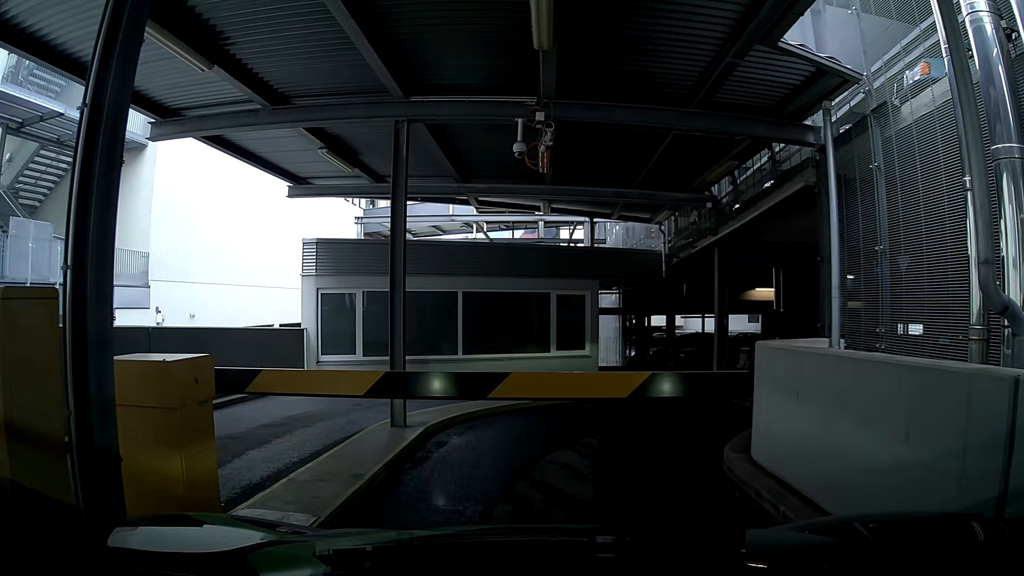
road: service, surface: asphalt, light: Day
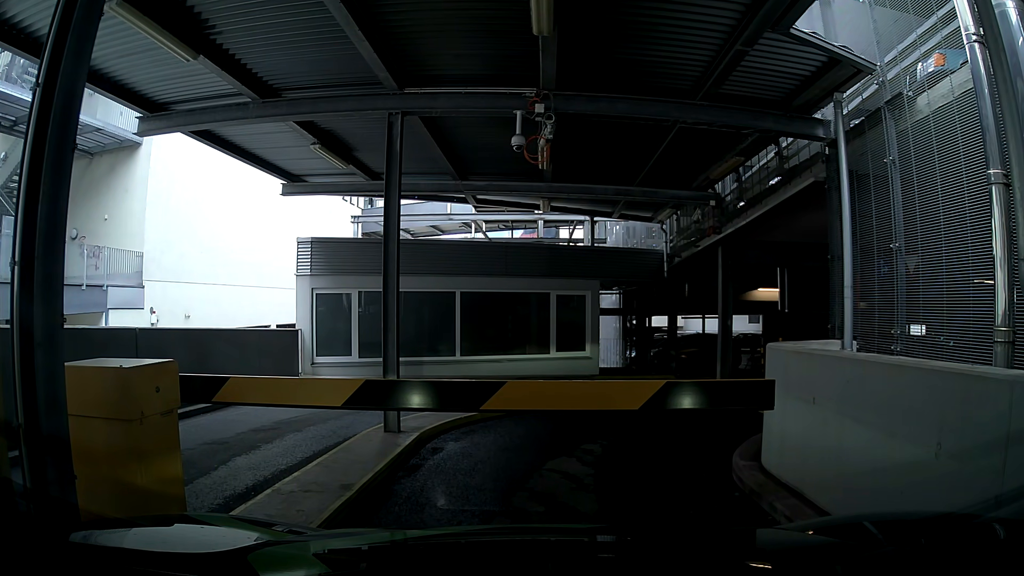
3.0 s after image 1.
(0.0, +0.4) m; 0°
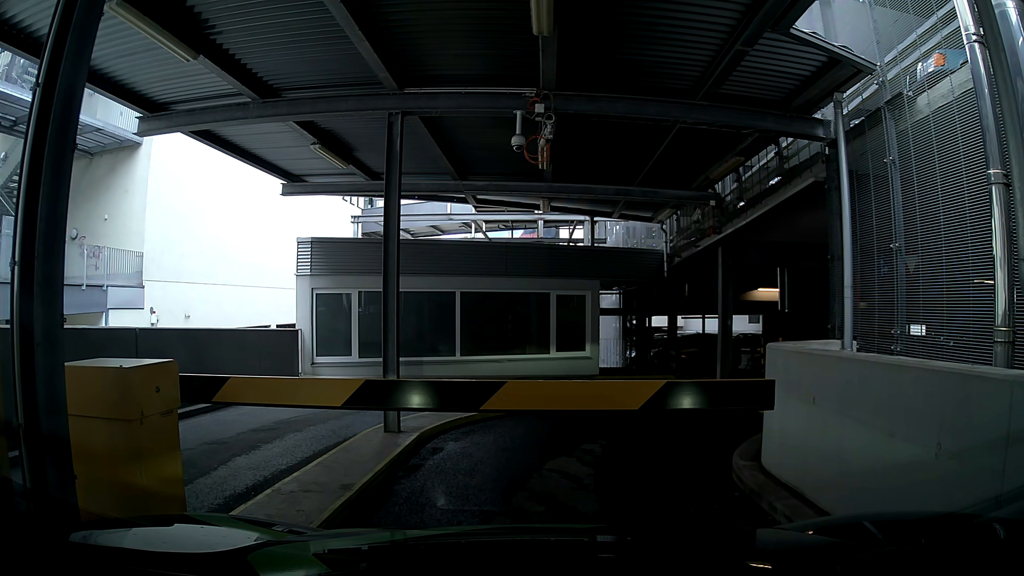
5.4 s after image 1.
(0.0, 0.0) m; 0°
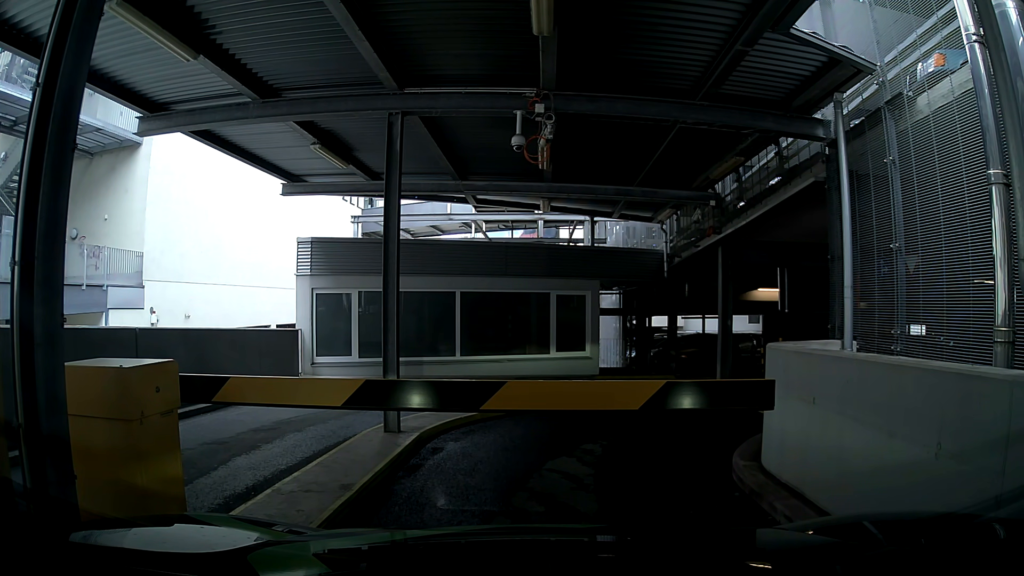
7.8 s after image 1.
(0.0, 0.0) m; 0°
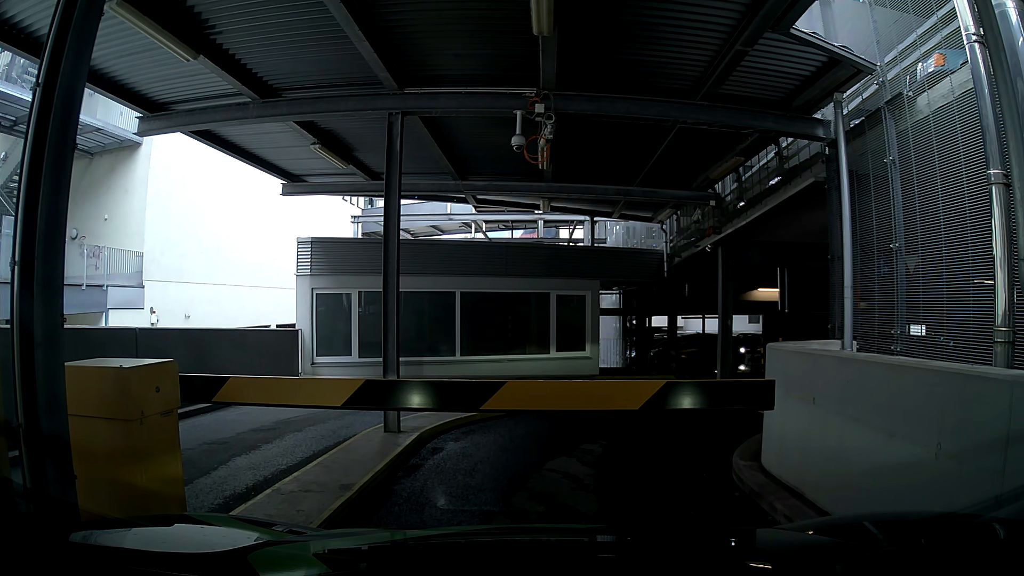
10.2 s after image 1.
(0.0, 0.0) m; 0°
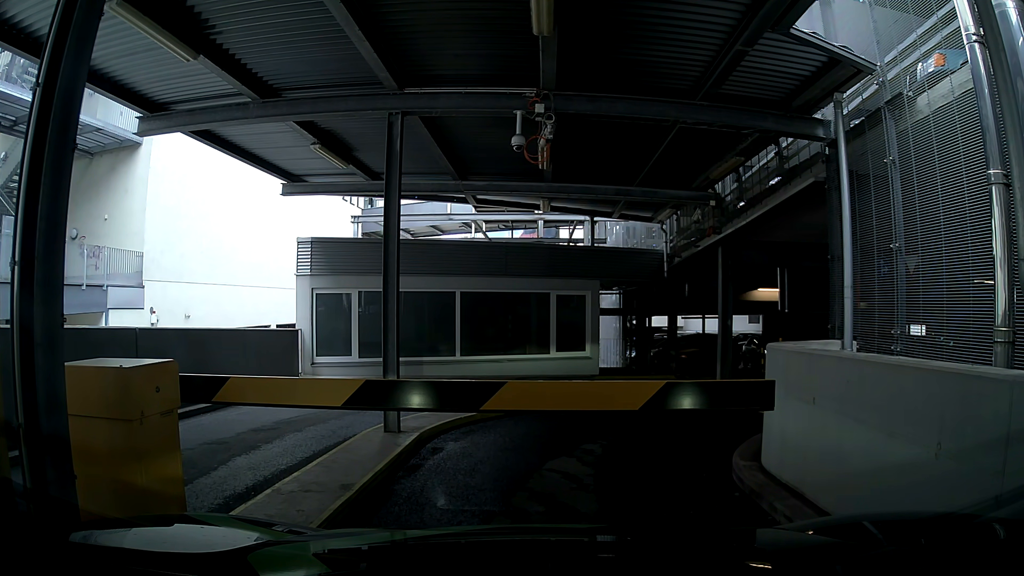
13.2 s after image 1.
(0.0, 0.0) m; 0°
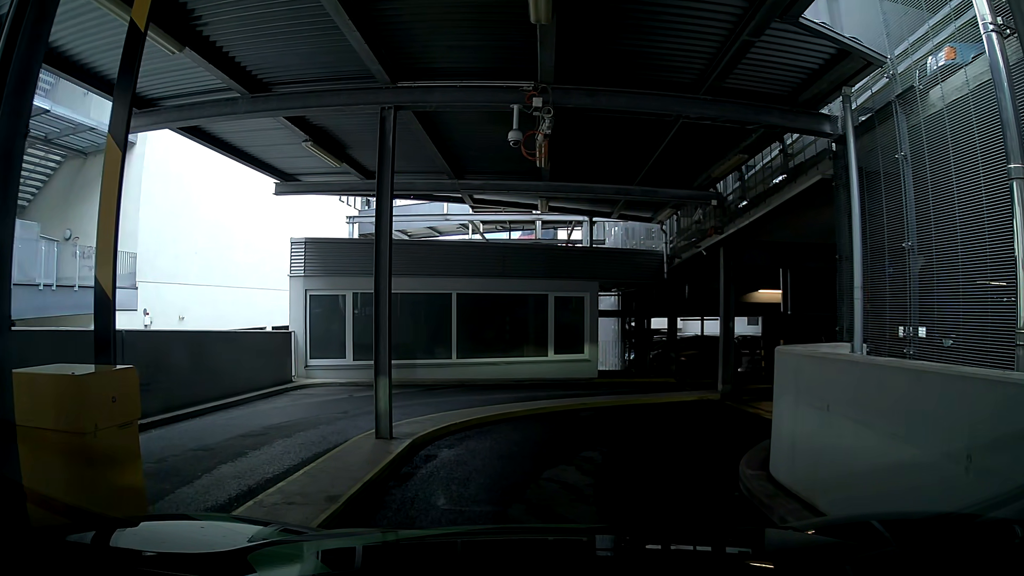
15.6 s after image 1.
(0.0, +0.3) m; 0°
